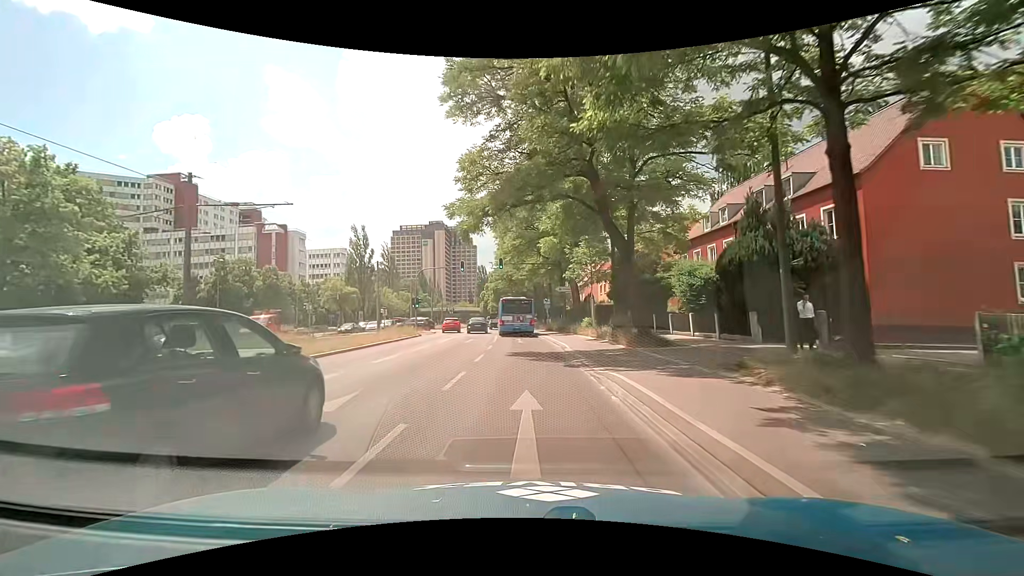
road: secondary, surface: asphalt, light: Day
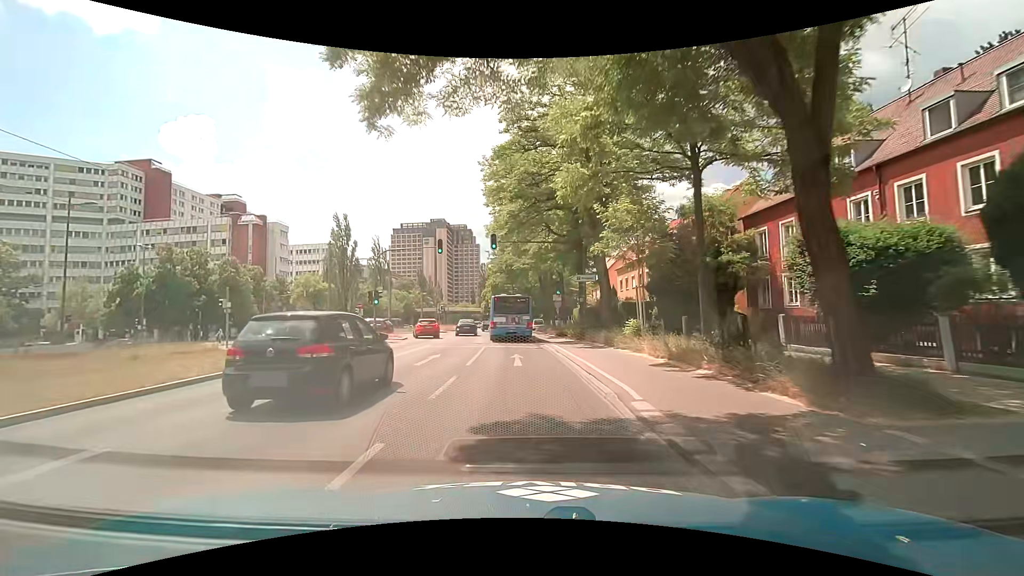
(-0.3, +12.8) m; -2°
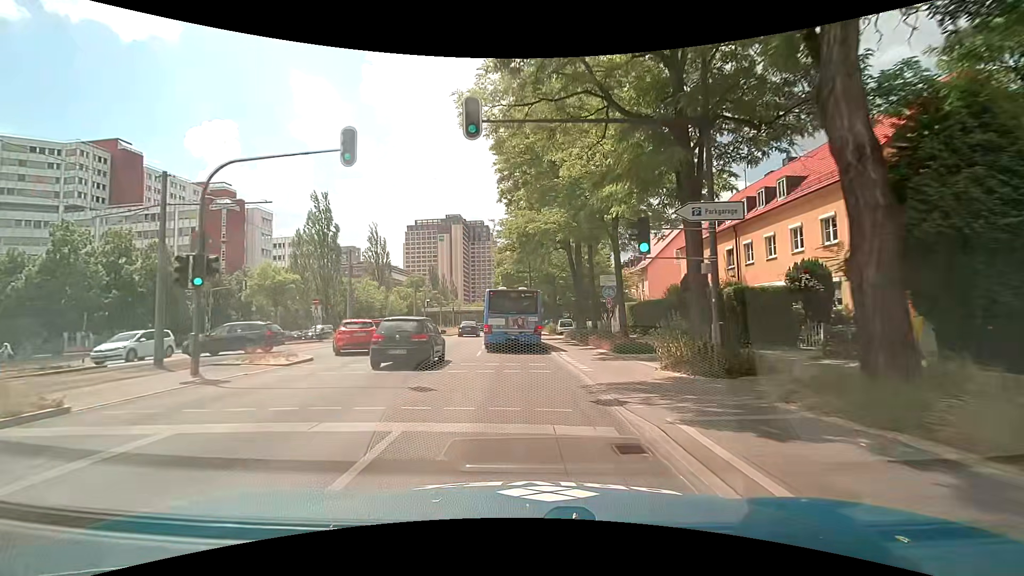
(-0.1, +18.4) m; -1°
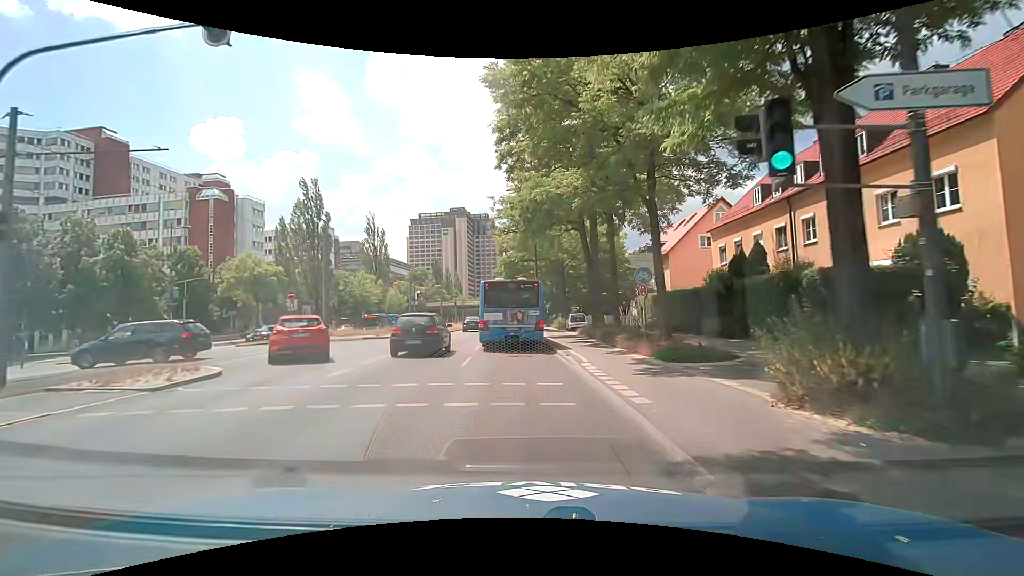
(-0.1, +5.7) m; -1°
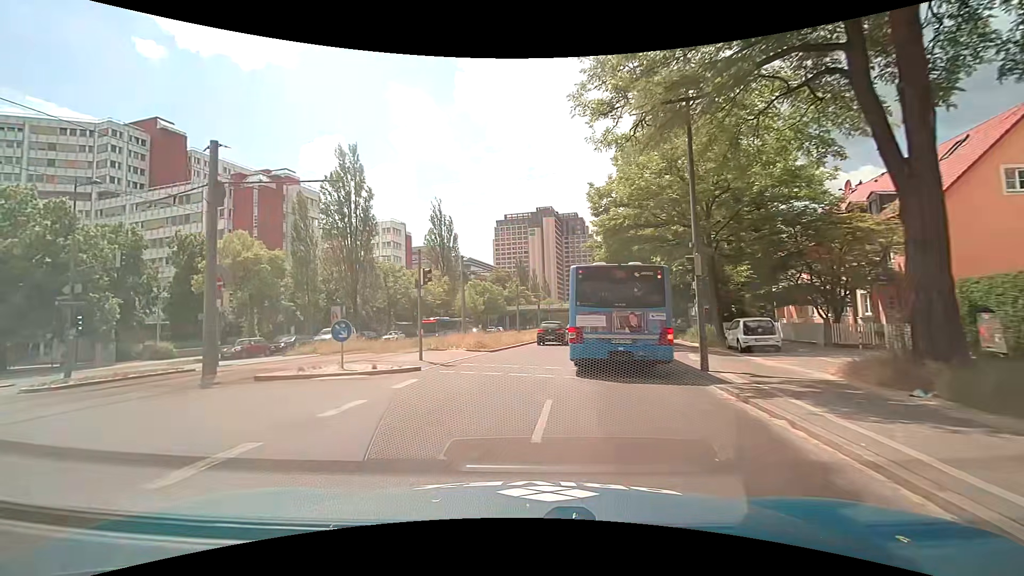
(-1.2, +19.8) m; -10°
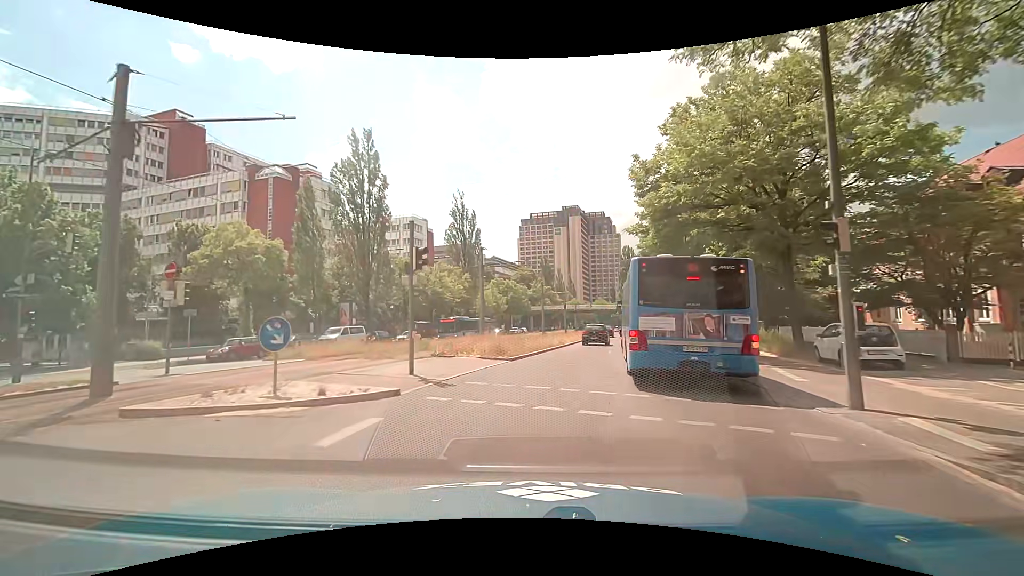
(-0.2, +5.0) m; -3°
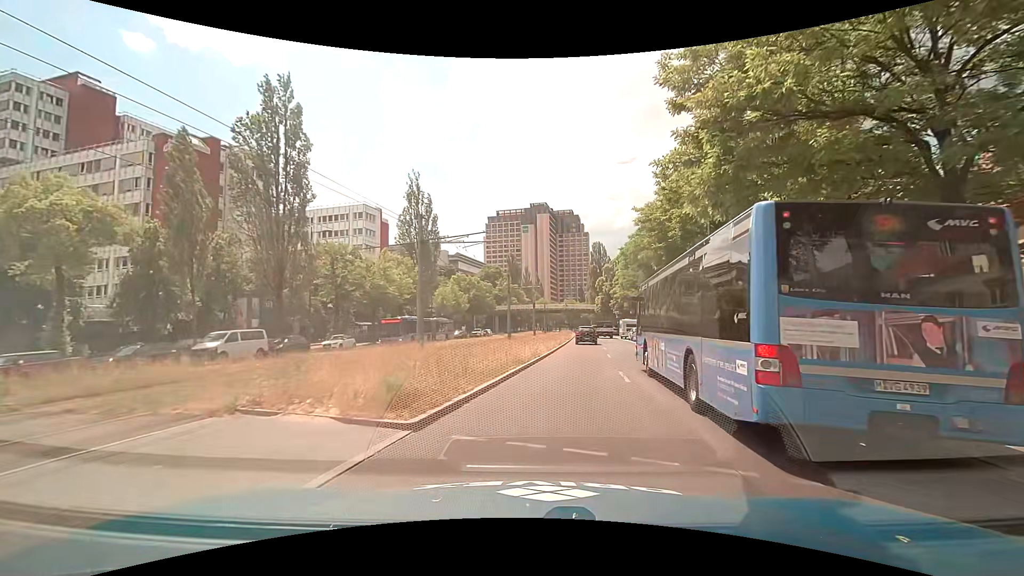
(+0.3, +11.3) m; +4°
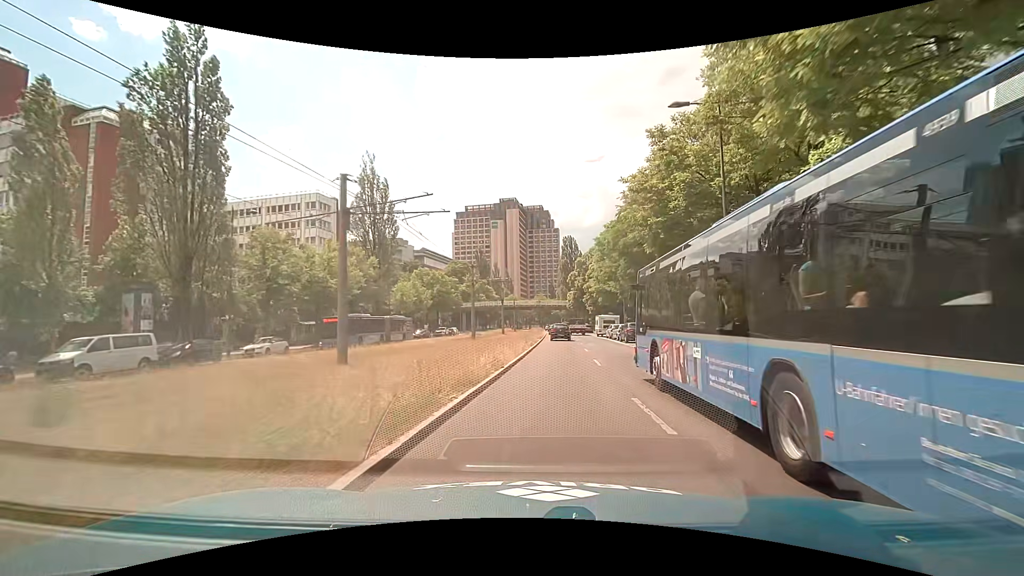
(+0.2, +6.6) m; +4°
(0, +10) (+1, +20) (+2, +30) (+3, +40) (+4, +50) (+5, +60) (+6, +70) (+7, +80) (+7, +90) (+7, +100) m
